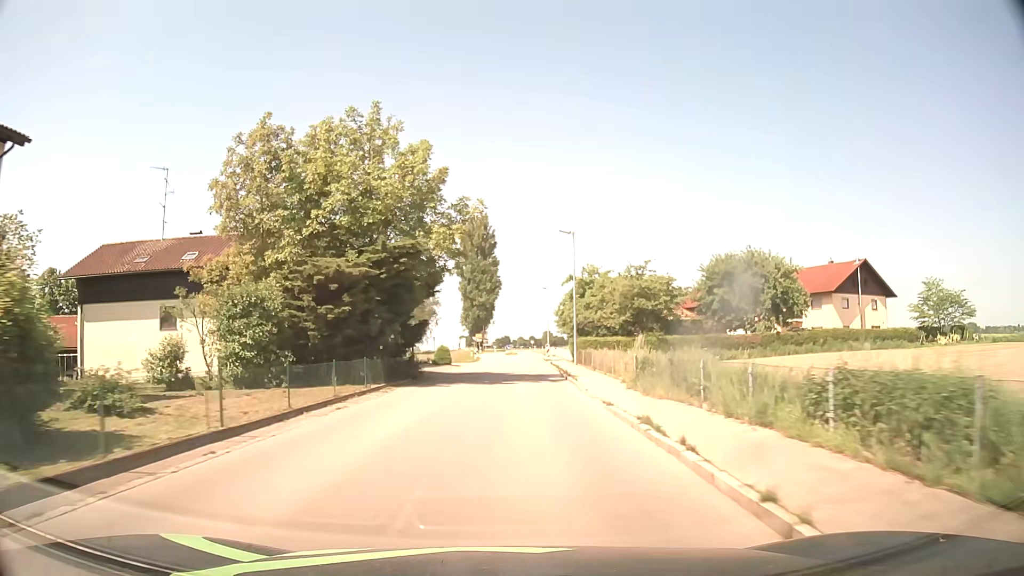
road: tertiary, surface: asphalt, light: Day
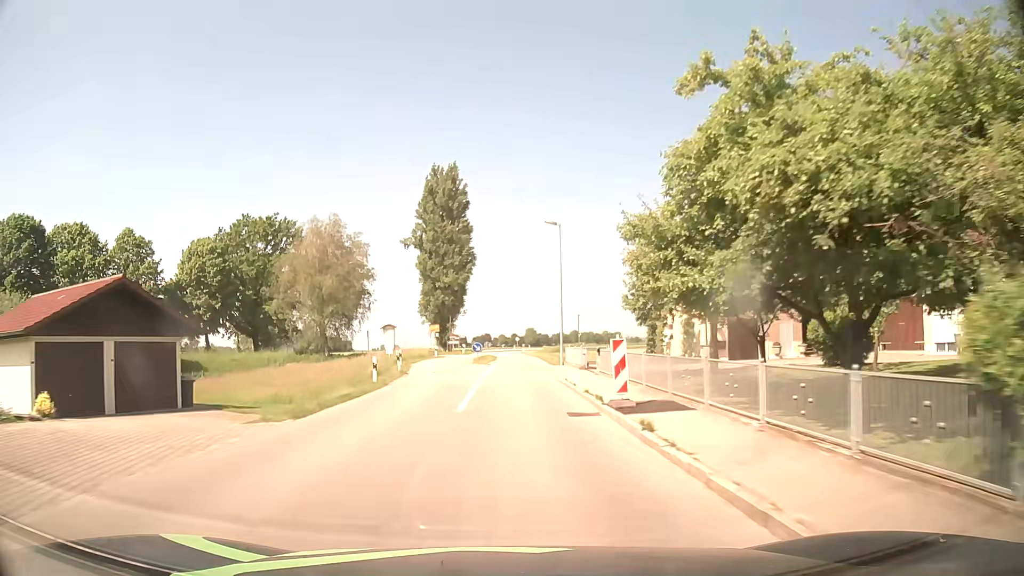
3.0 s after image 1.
(+0.7, +42.5) m; +2°
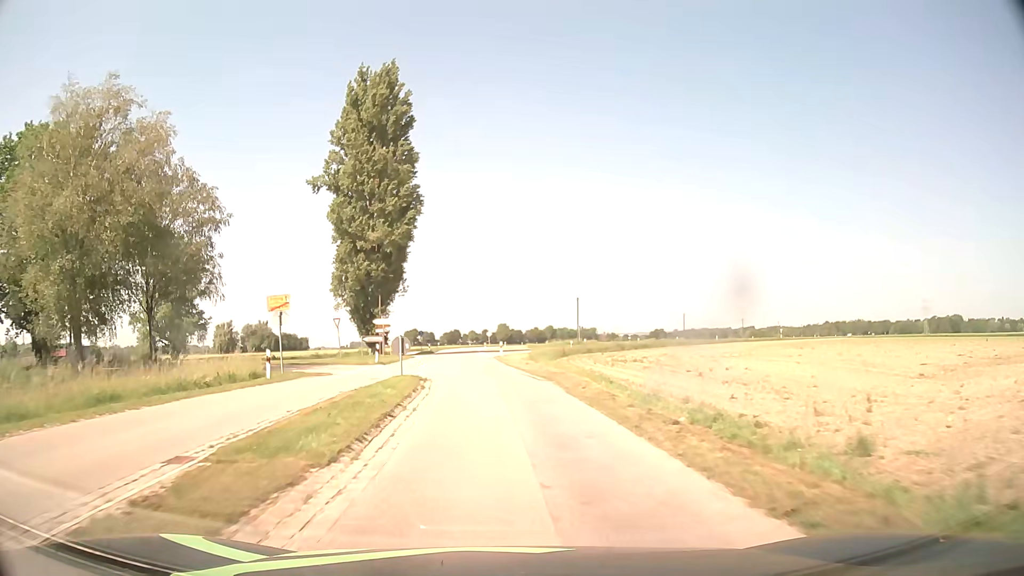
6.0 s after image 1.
(+0.3, +41.2) m; +2°
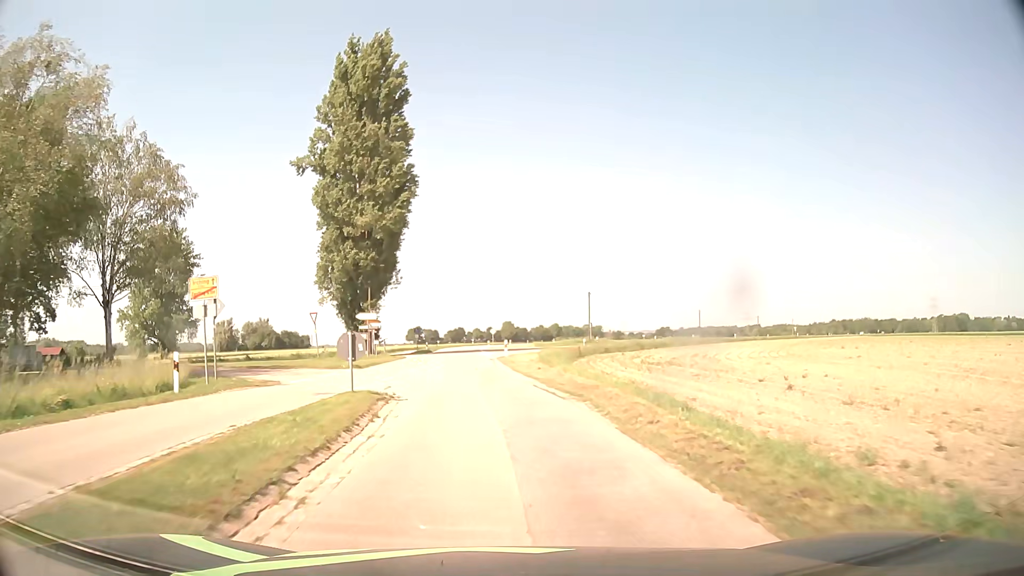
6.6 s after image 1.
(0.0, +7.1) m; 0°
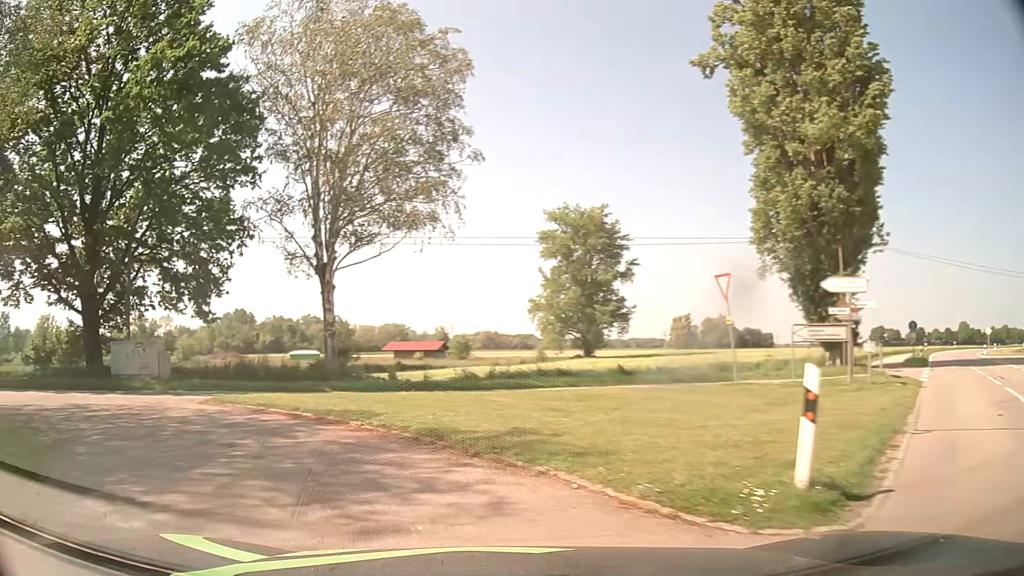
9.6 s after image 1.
(-4.2, +24.0) m; -38°
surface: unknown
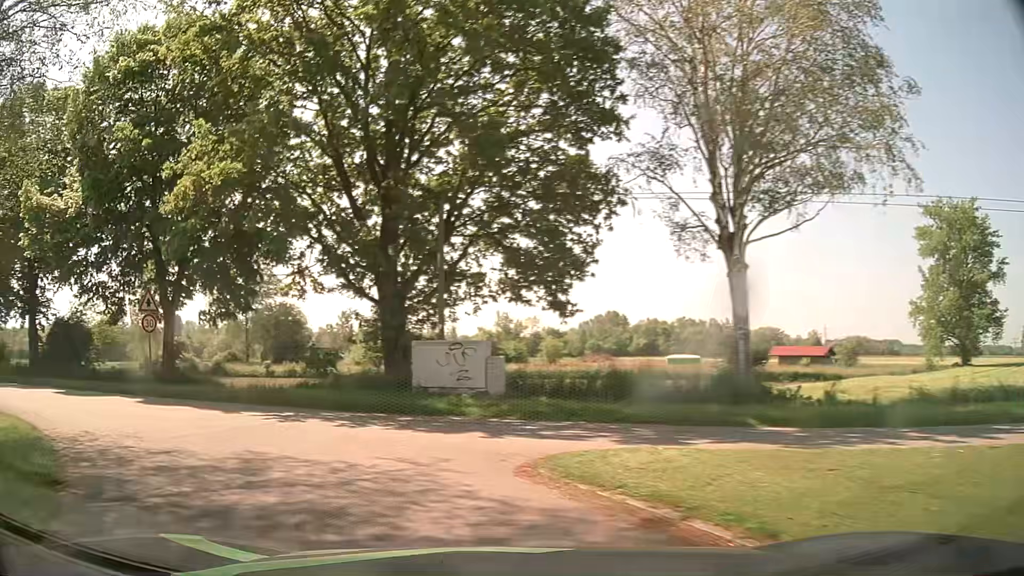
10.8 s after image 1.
(-2.2, +7.8) m; -31°
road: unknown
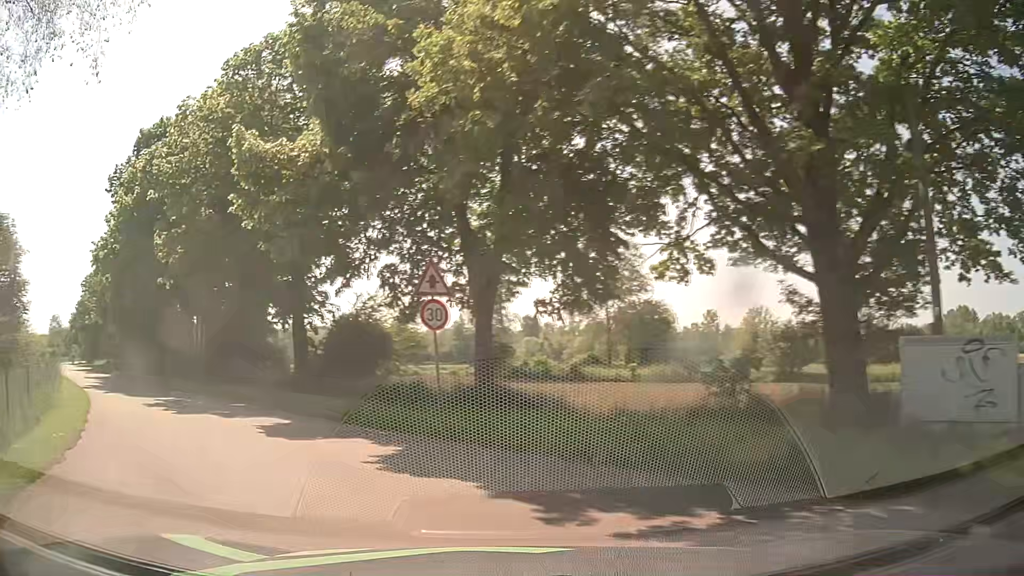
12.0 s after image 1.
(-2.3, +8.1) m; -30°
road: unclassified
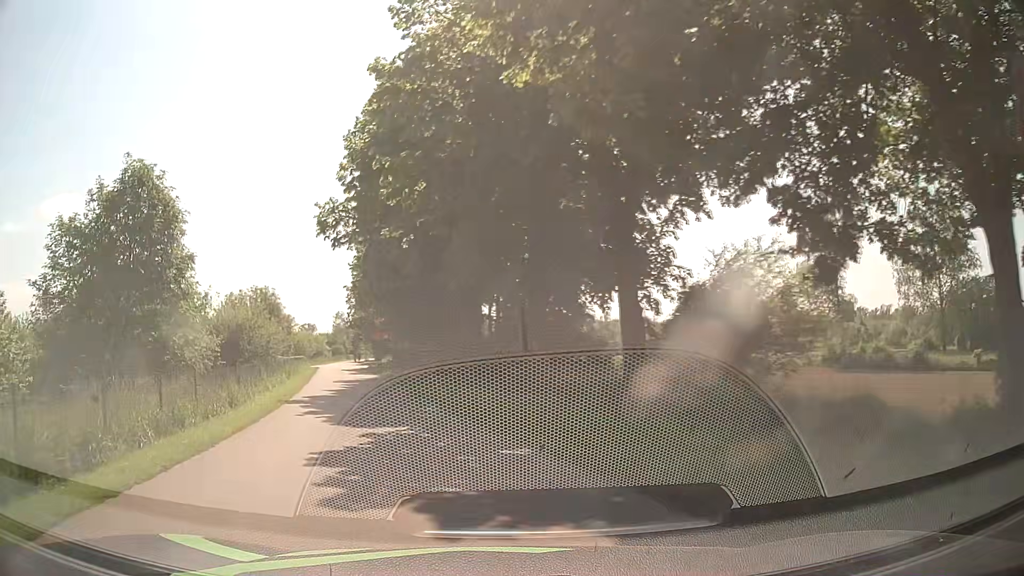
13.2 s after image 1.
(-2.5, +9.0) m; -27°
